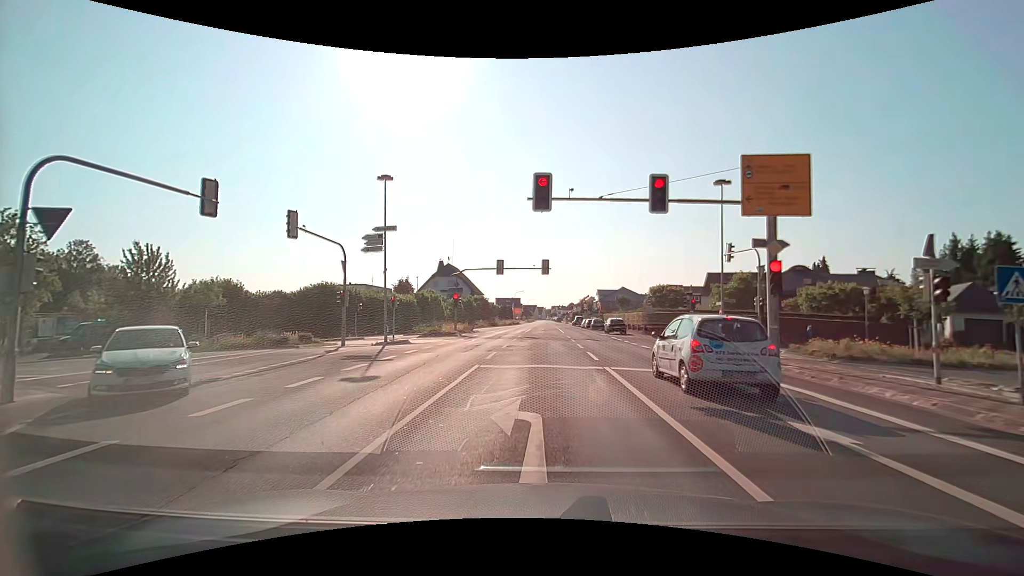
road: primary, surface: asphalt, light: Day
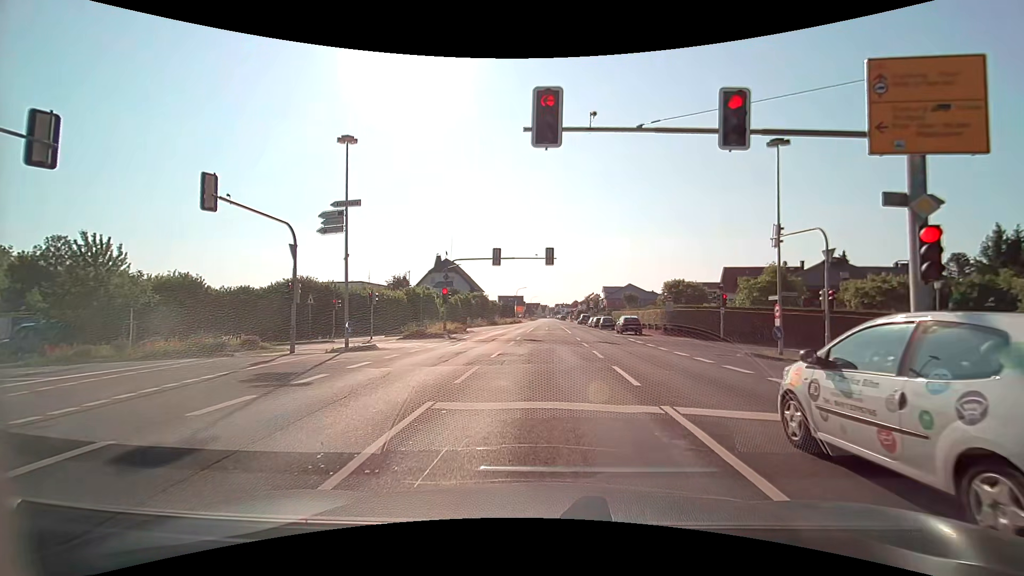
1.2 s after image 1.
(0.0, +6.0) m; 0°
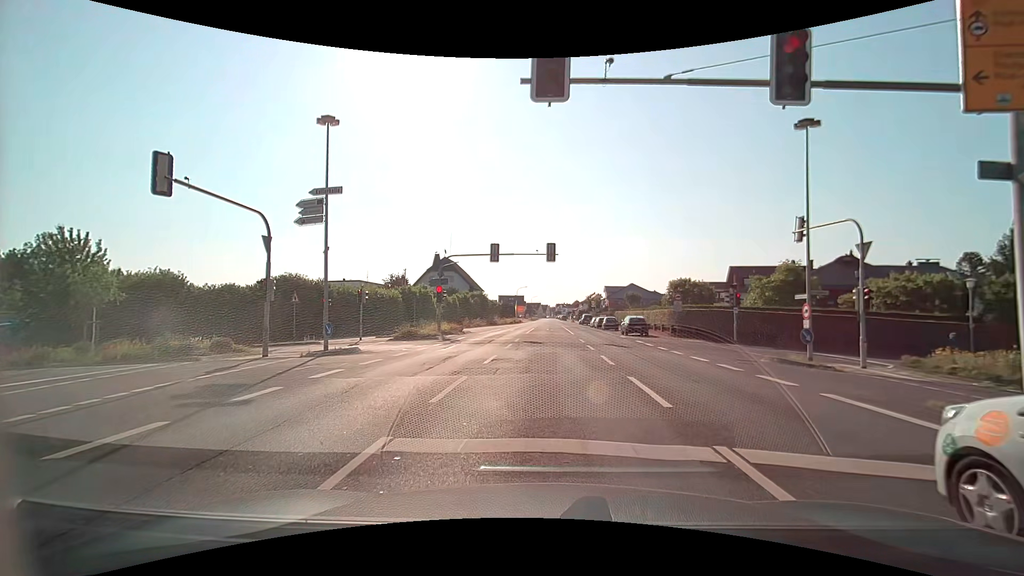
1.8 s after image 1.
(0.0, +2.1) m; 0°
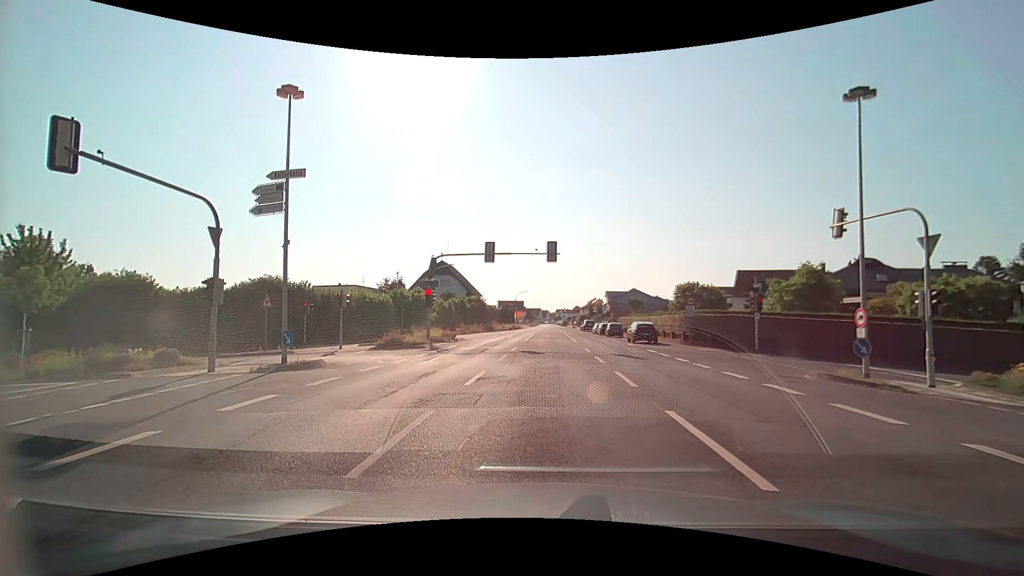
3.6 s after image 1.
(0.0, +2.9) m; 0°
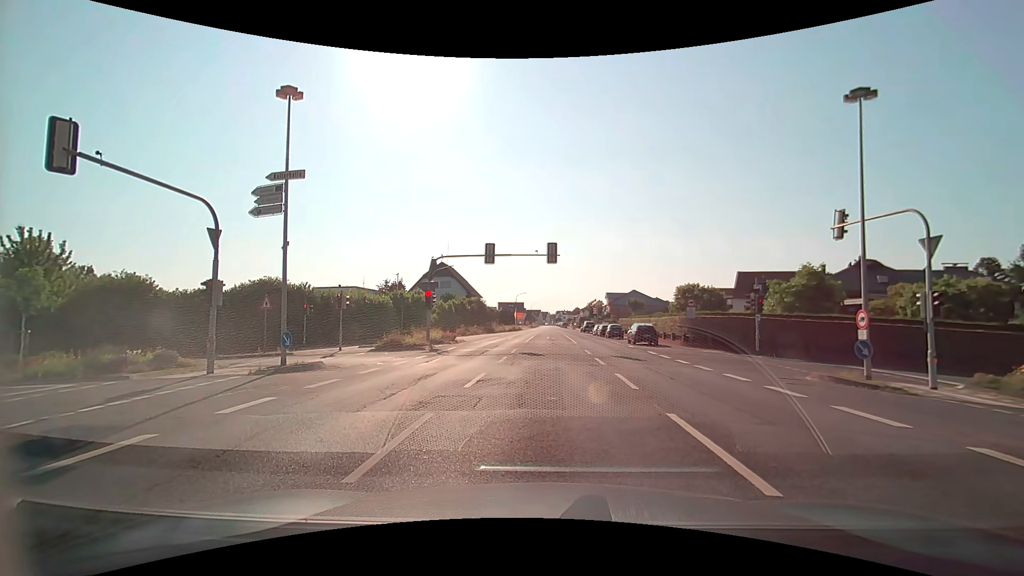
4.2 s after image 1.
(0.0, +0.1) m; 0°
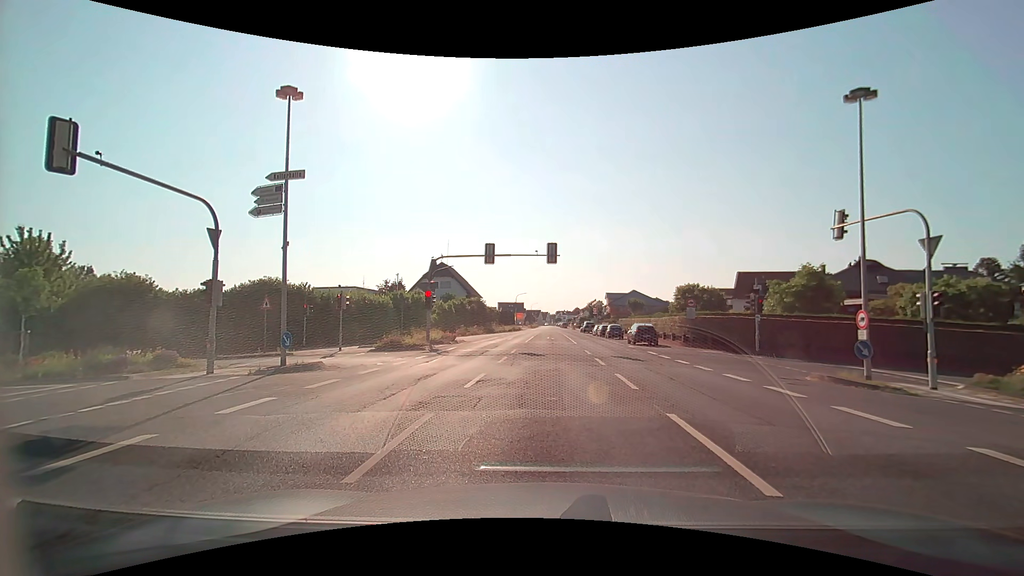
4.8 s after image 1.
(0.0, 0.0) m; 0°
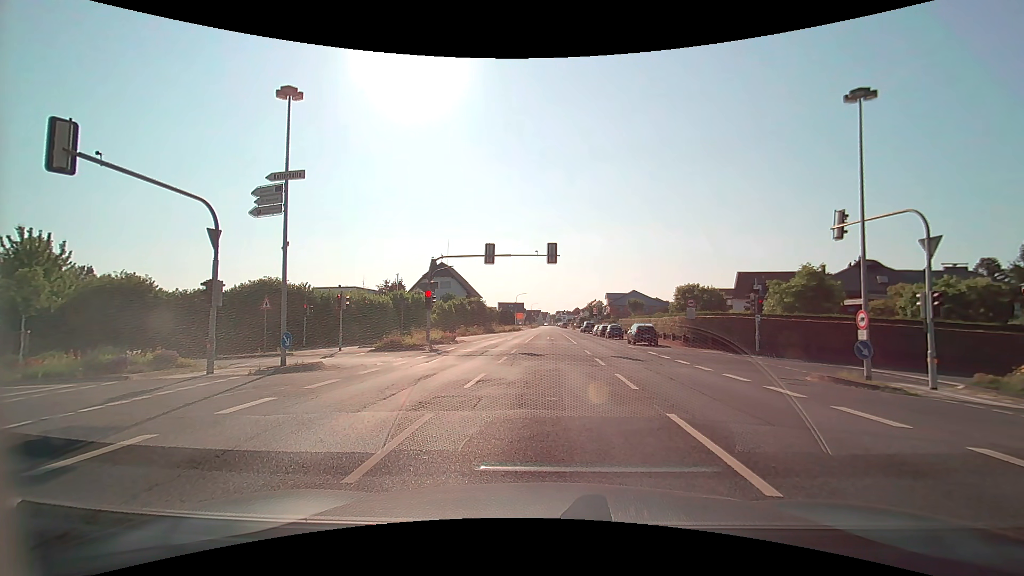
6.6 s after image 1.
(0.0, 0.0) m; 0°
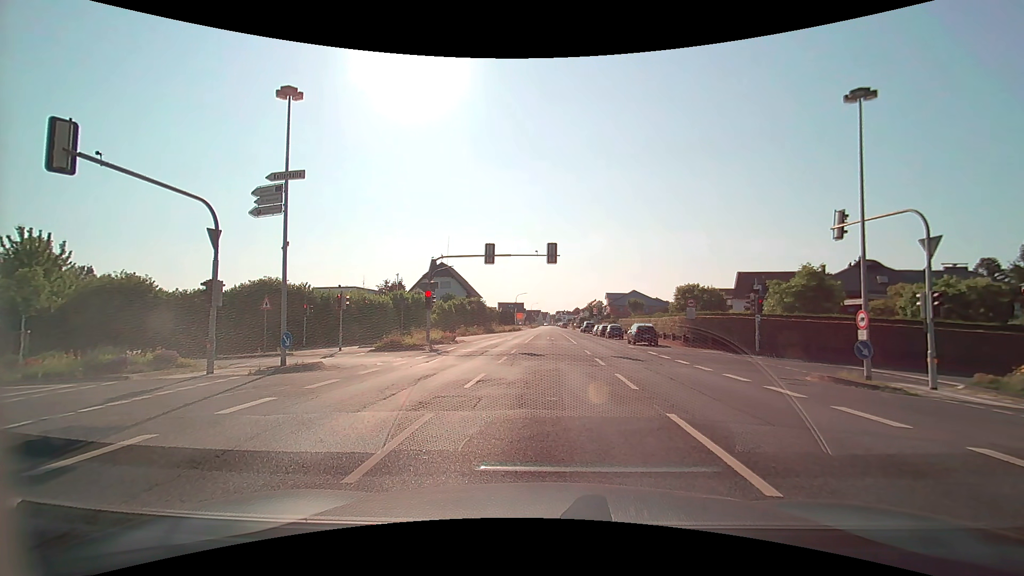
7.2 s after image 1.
(0.0, 0.0) m; 0°
